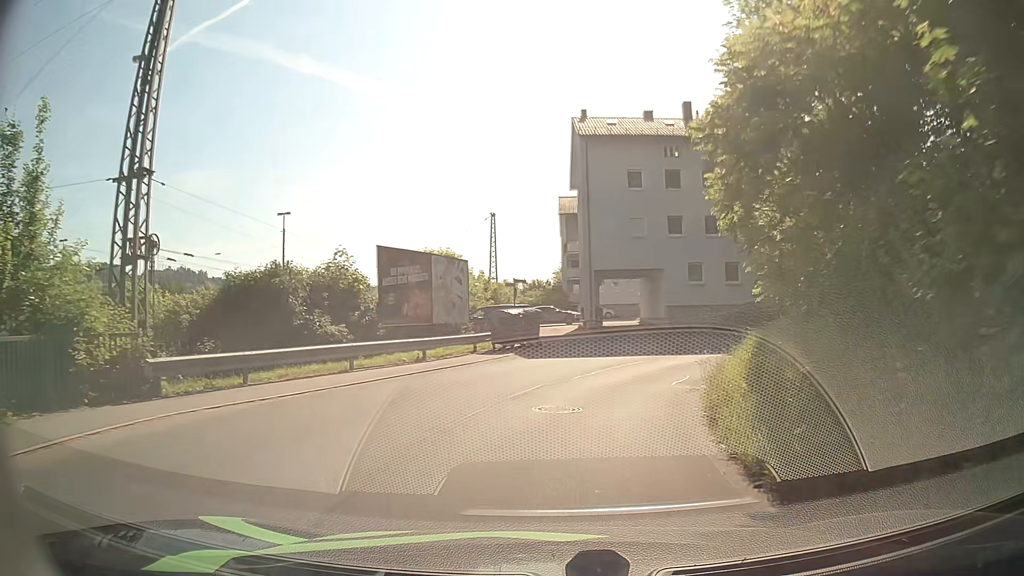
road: residential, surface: asphalt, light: Day
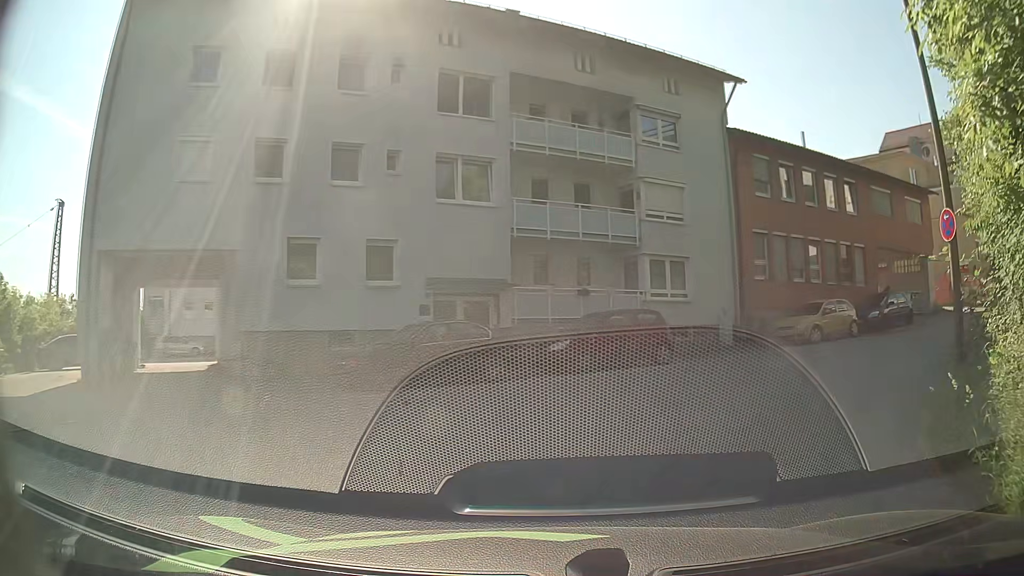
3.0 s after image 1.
(+4.0, +19.9) m; +33°
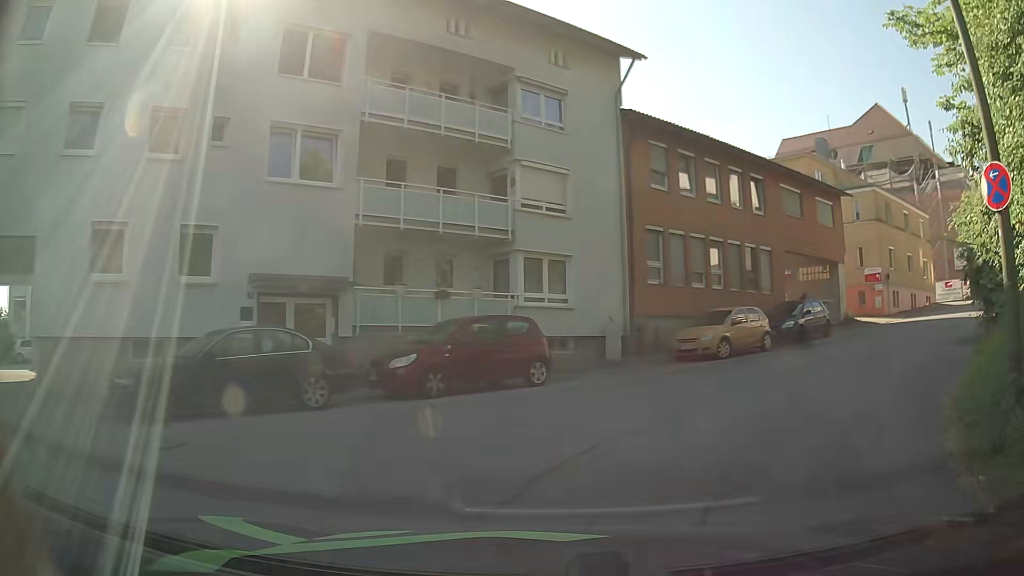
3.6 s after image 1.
(+0.2, +3.7) m; +9°
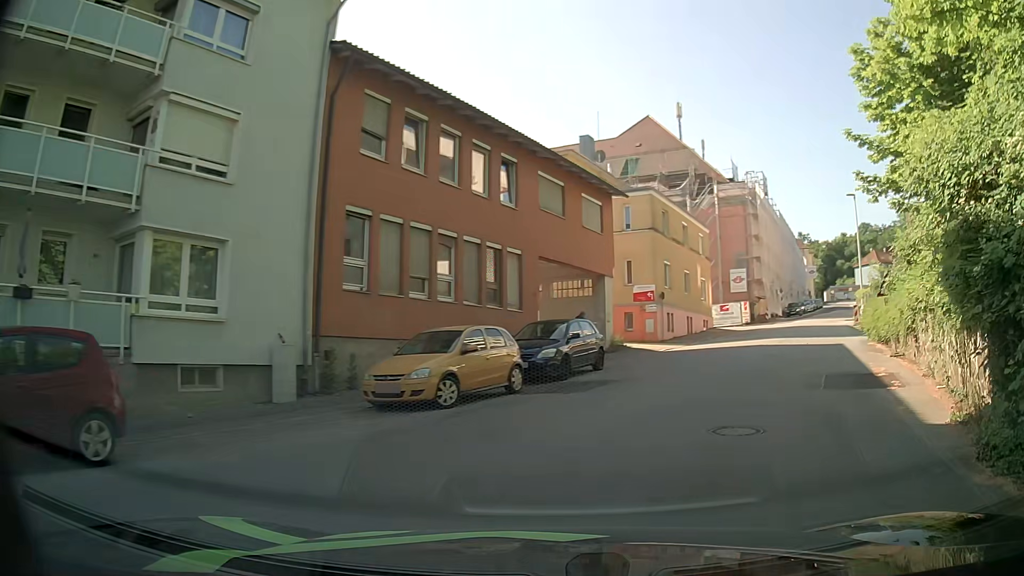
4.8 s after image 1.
(+1.3, +7.0) m; +22°
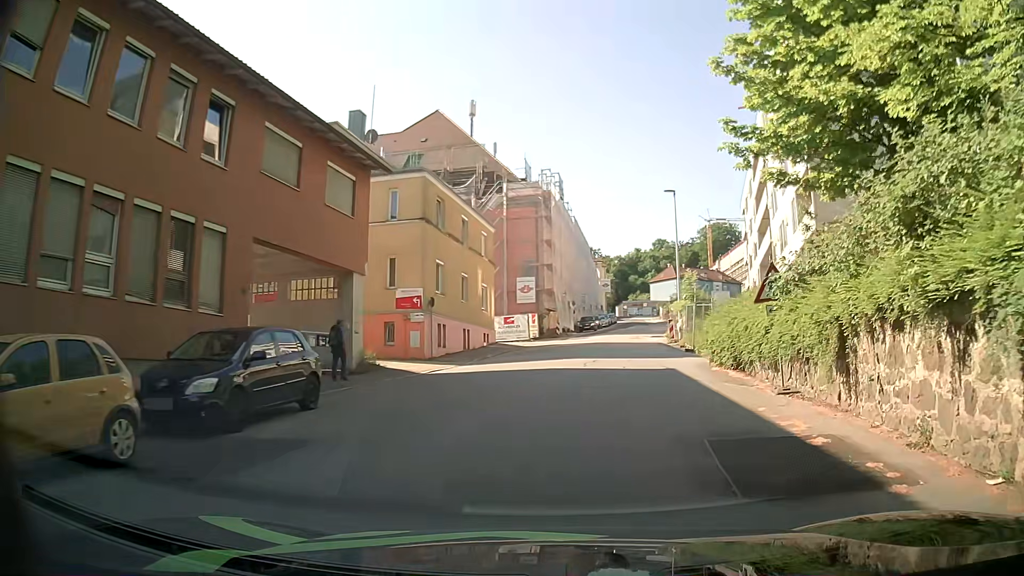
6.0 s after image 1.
(+1.4, +6.9) m; +18°
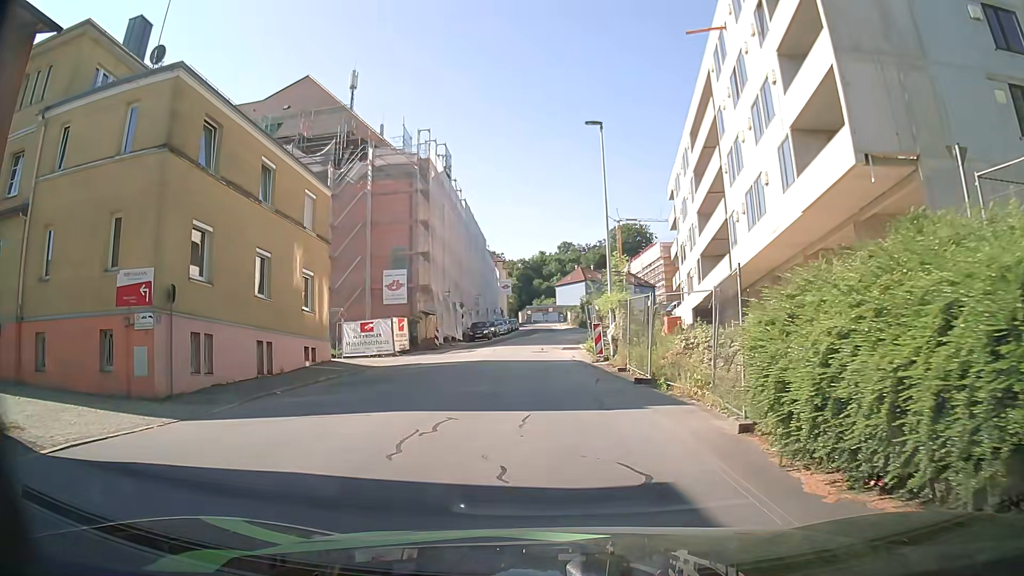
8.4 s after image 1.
(+1.6, +13.5) m; +8°
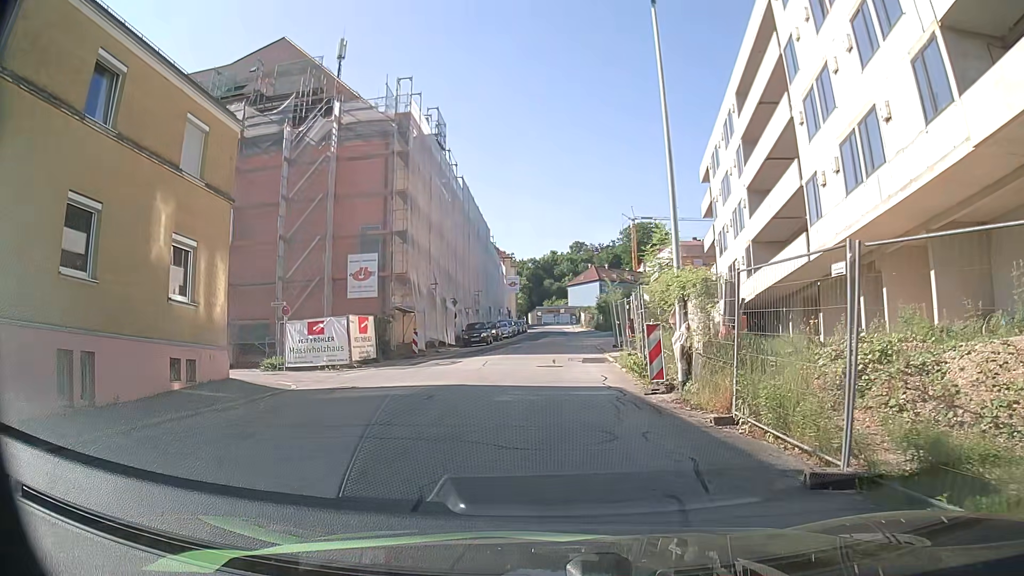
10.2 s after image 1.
(0.0, +9.8) m; 0°
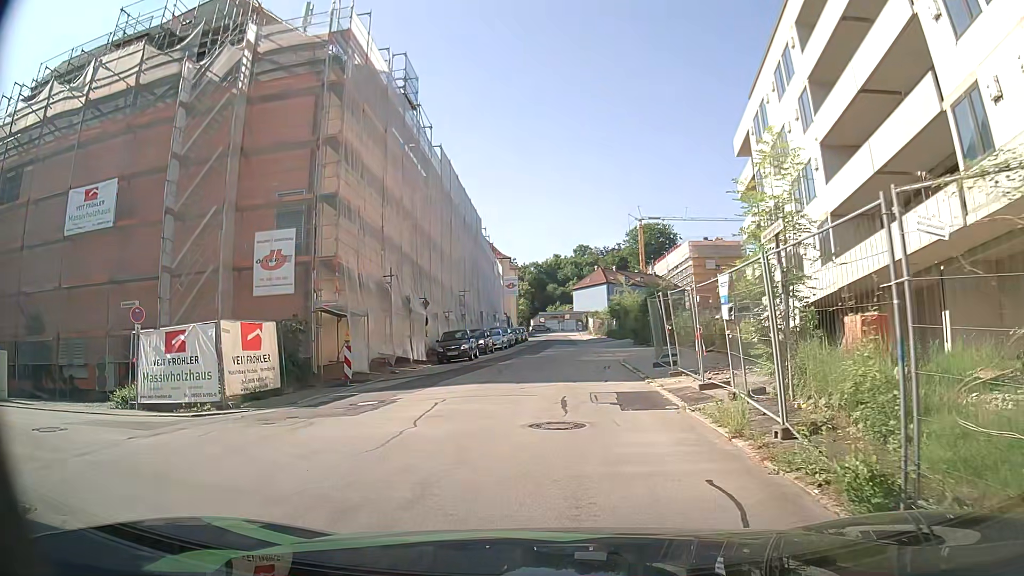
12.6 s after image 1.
(0.0, +11.0) m; -2°
